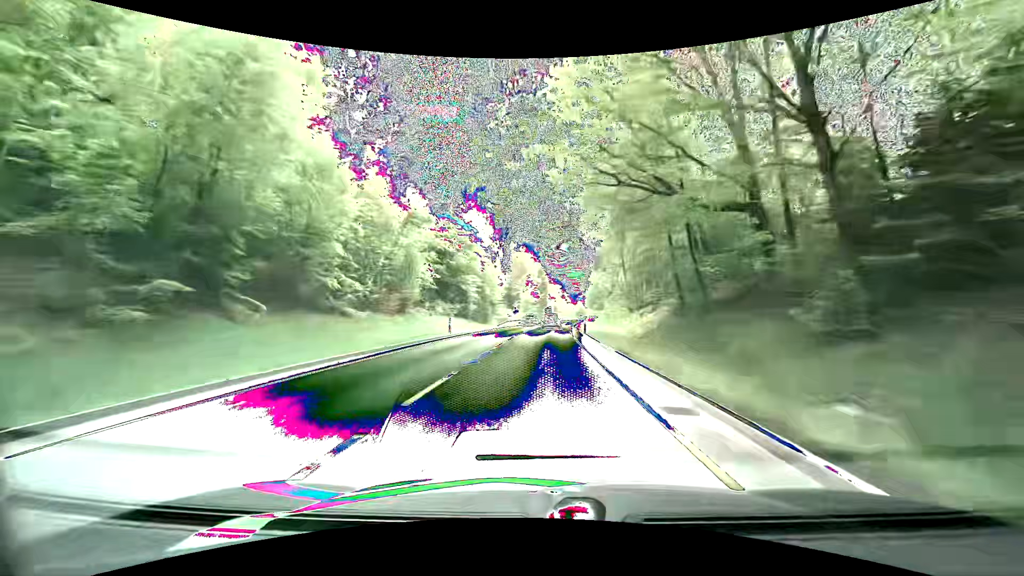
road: primary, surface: asphalt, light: Day
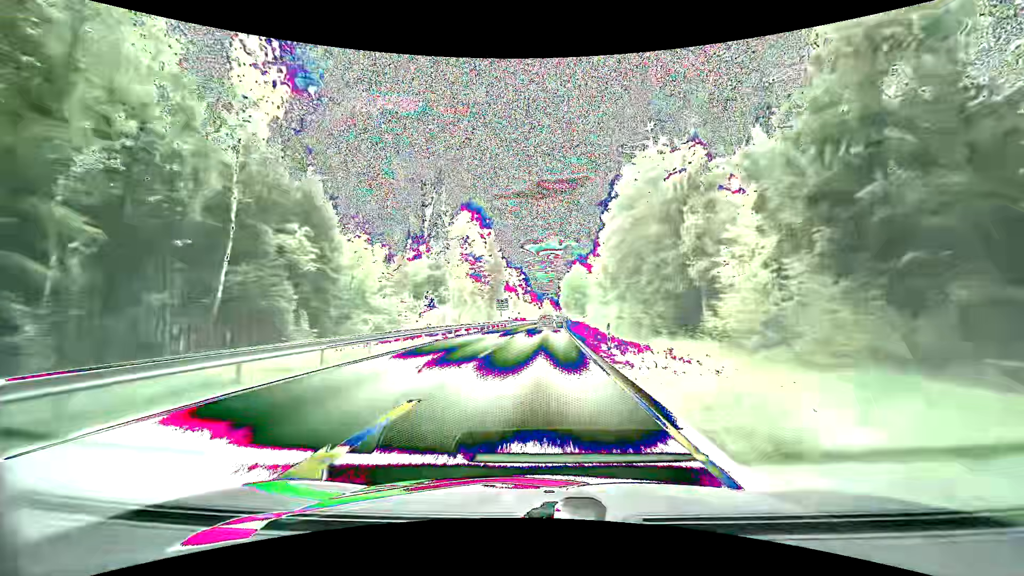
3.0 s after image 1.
(+2.5, +63.8) m; +4°
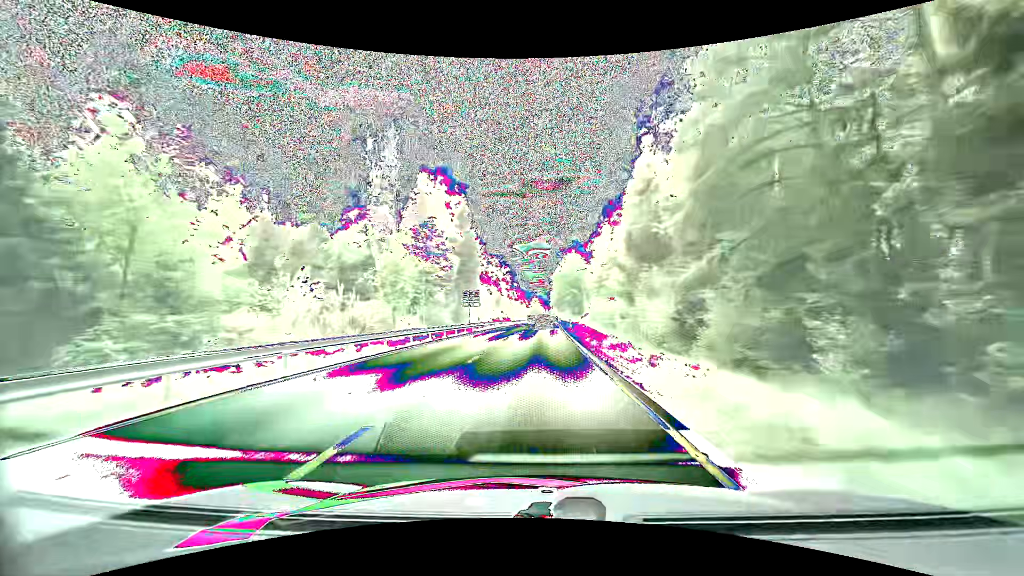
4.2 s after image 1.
(+0.5, +26.1) m; +1°
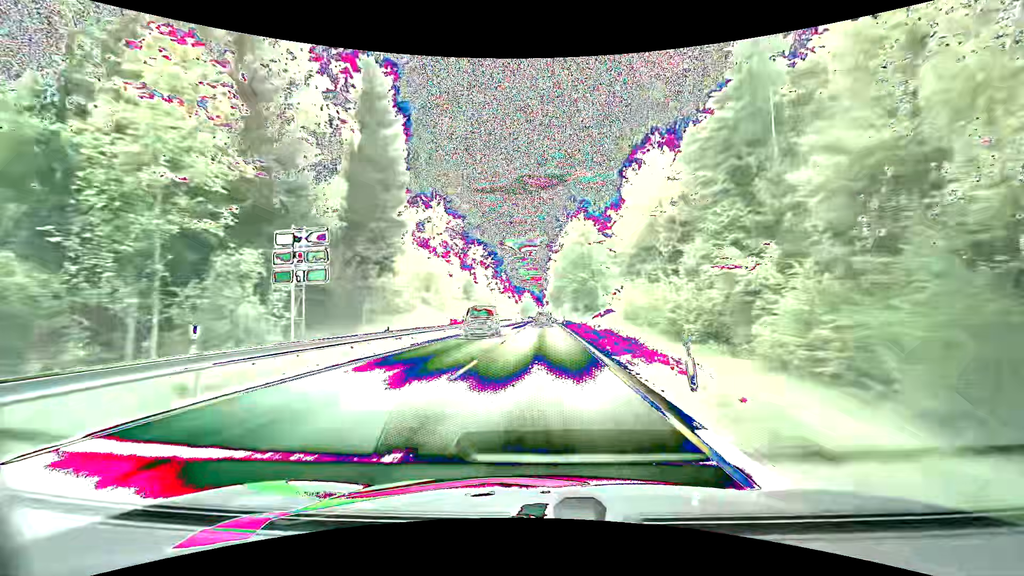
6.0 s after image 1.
(+0.7, +39.7) m; +1°
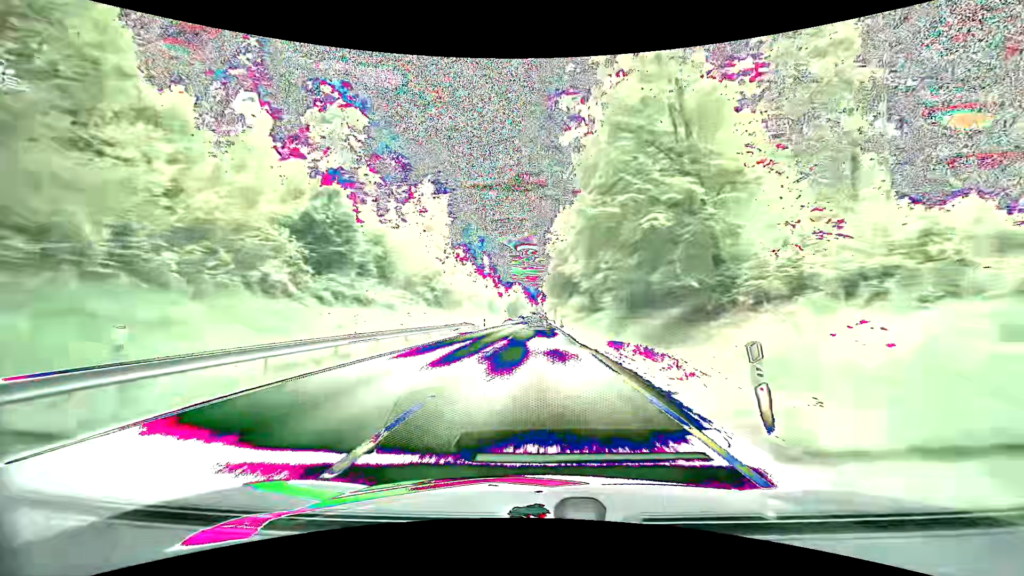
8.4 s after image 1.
(+0.4, +53.9) m; +1°
